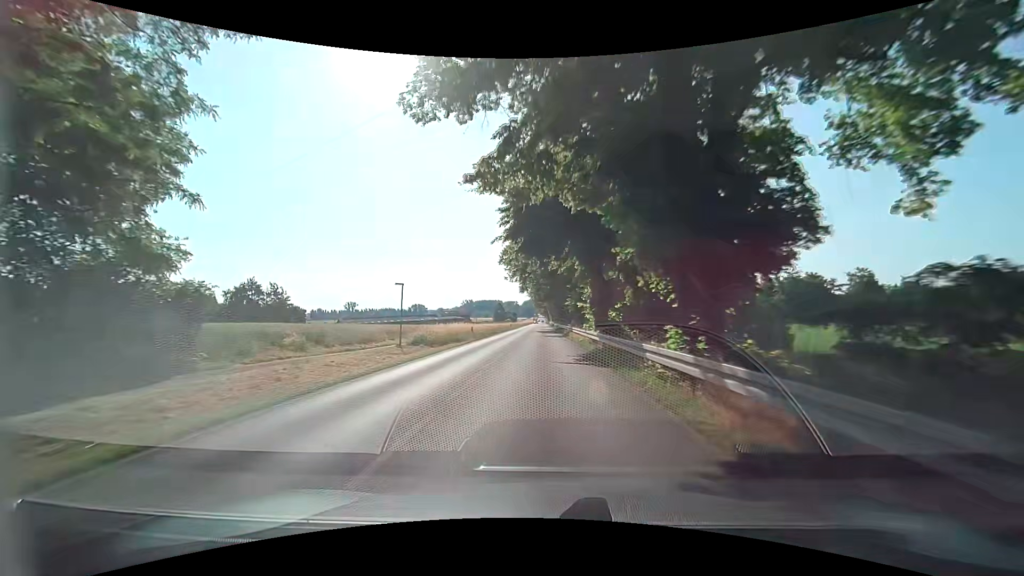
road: primary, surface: asphalt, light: Day
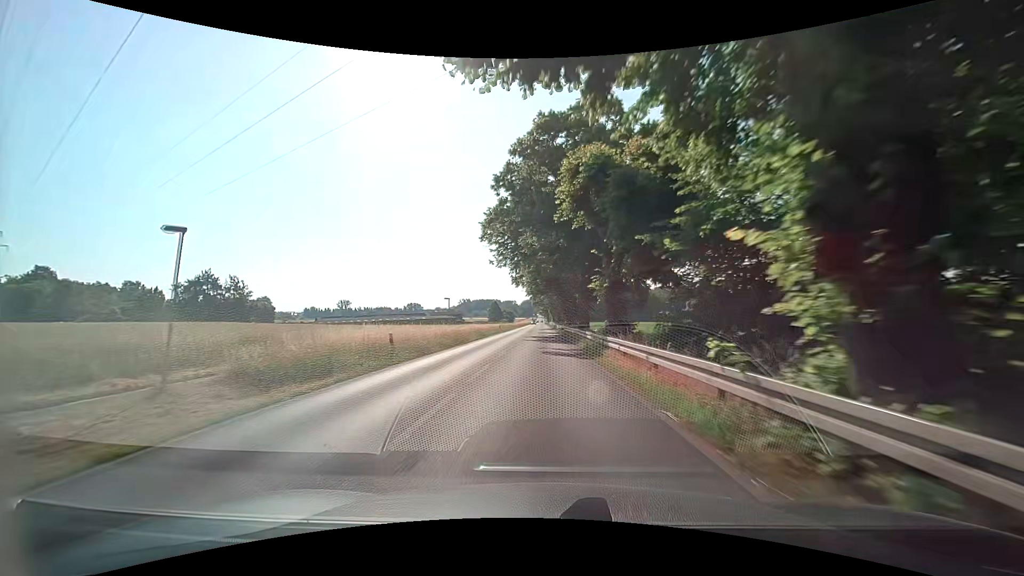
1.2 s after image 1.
(0.0, +21.5) m; 0°
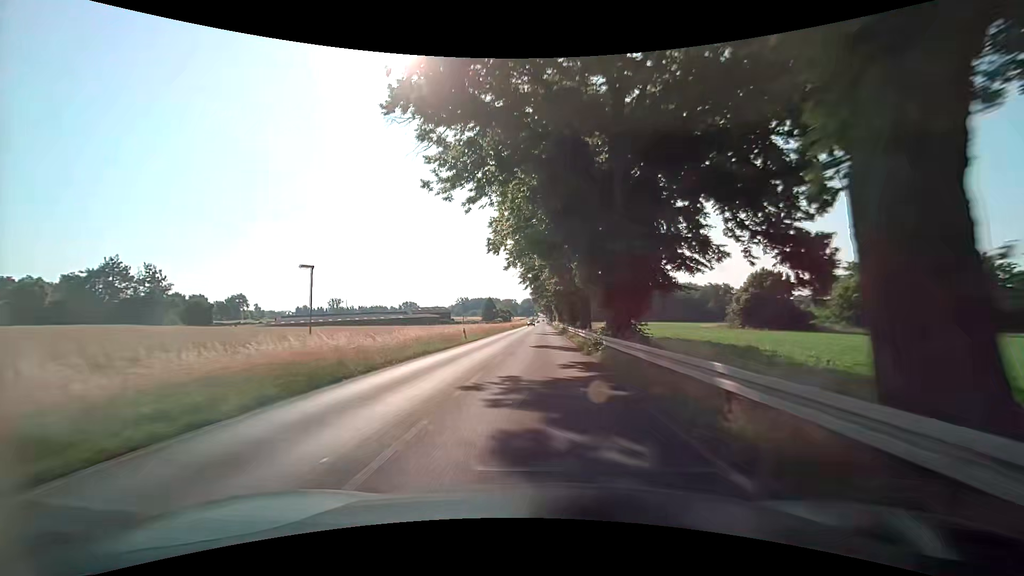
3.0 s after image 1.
(+0.1, +32.3) m; 0°
(0, +10) (0, +20) (0, +30) (0, +40) (0, +50) (0, +60) (0, +70) (0, +80) (0, +90) (+1, +100) m
